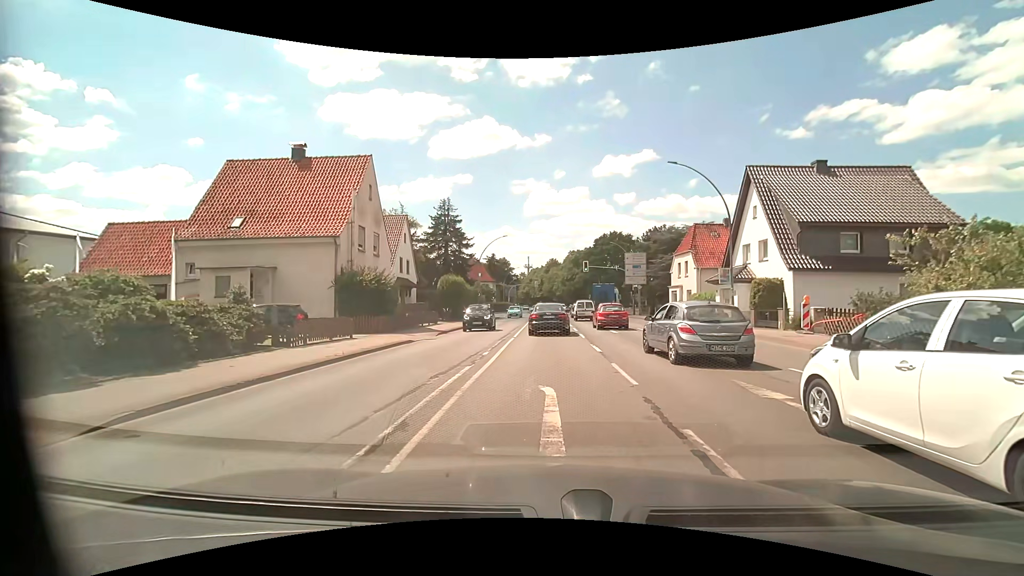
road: primary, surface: asphalt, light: Day
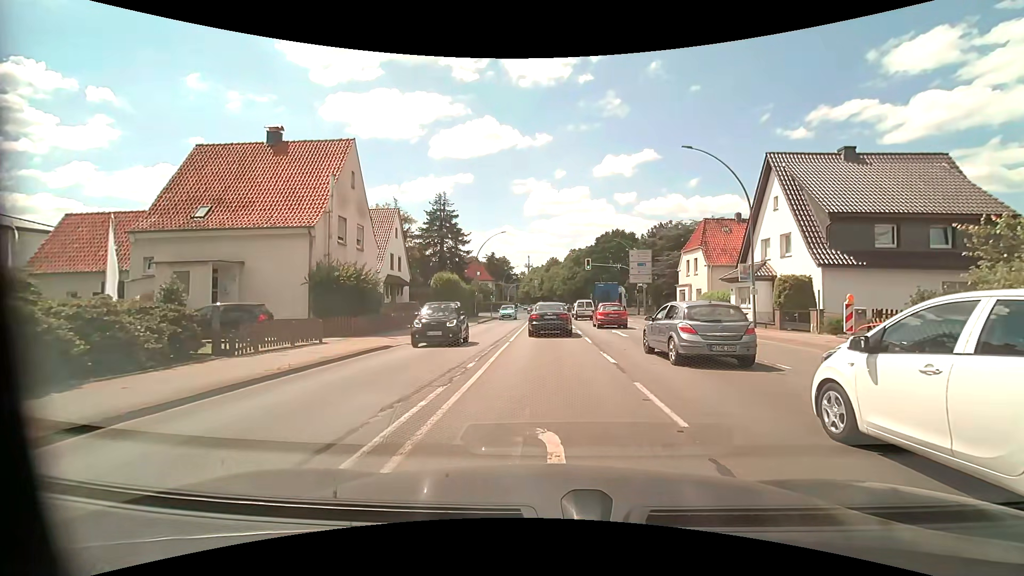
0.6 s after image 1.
(0.0, +2.9) m; 0°
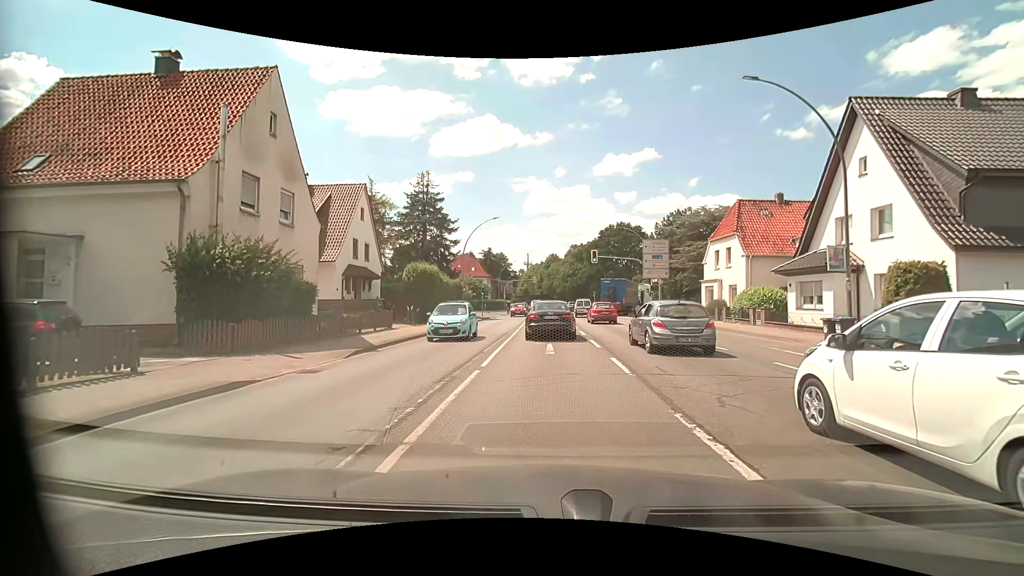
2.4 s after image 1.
(0.0, +8.2) m; 0°
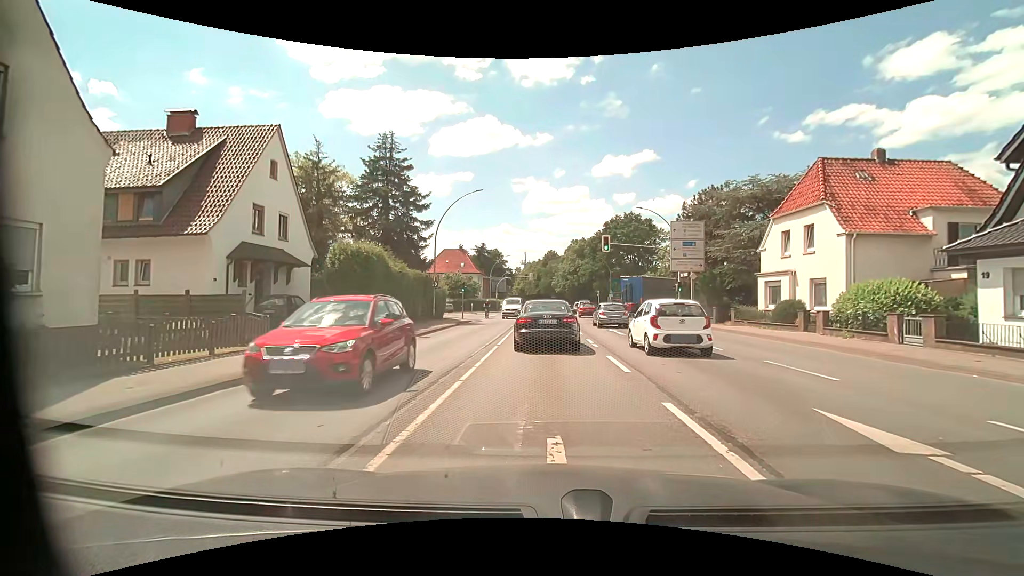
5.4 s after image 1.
(+0.1, +11.6) m; +1°
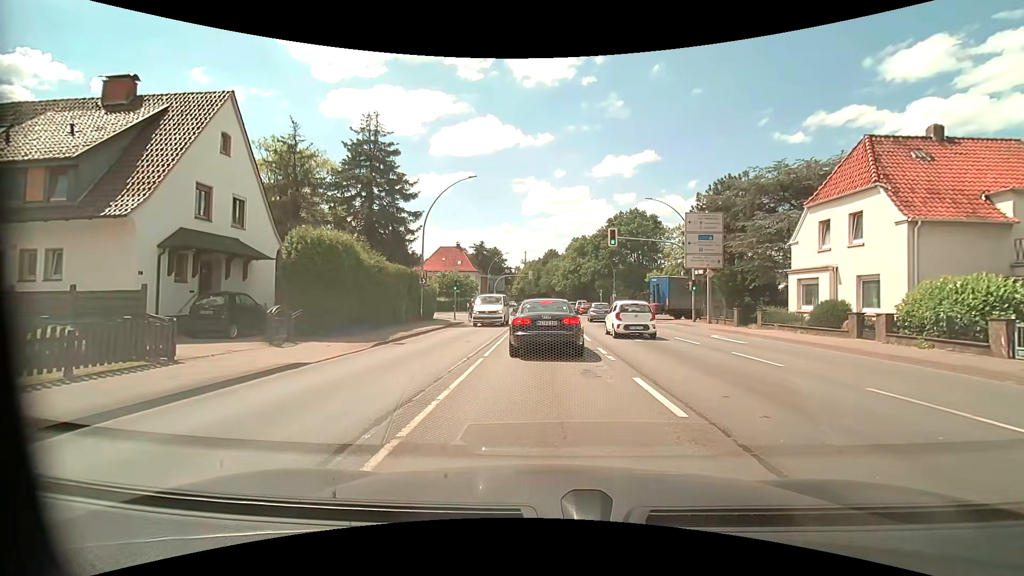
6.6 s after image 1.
(0.0, +3.8) m; -1°
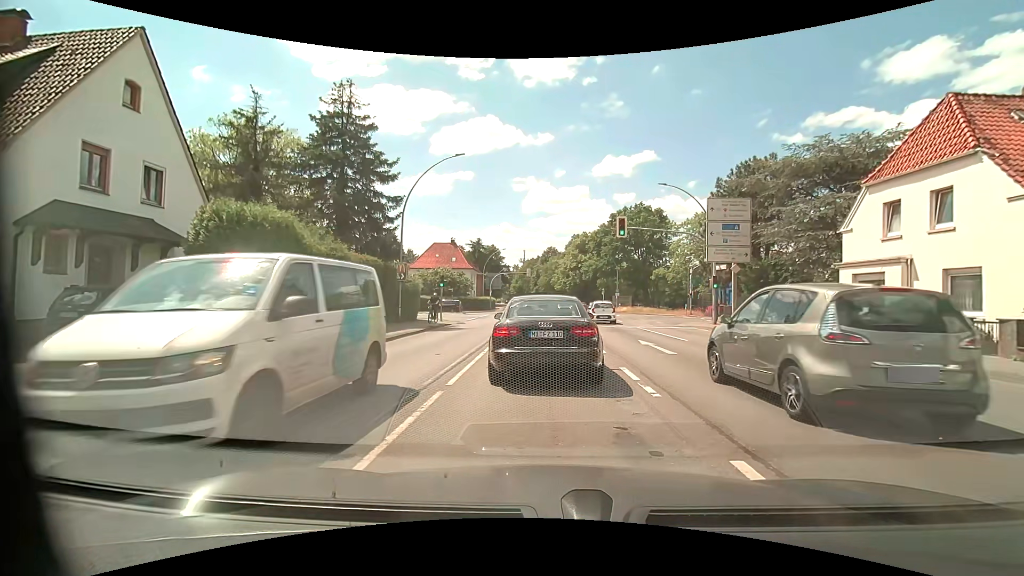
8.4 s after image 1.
(0.0, +4.6) m; -1°
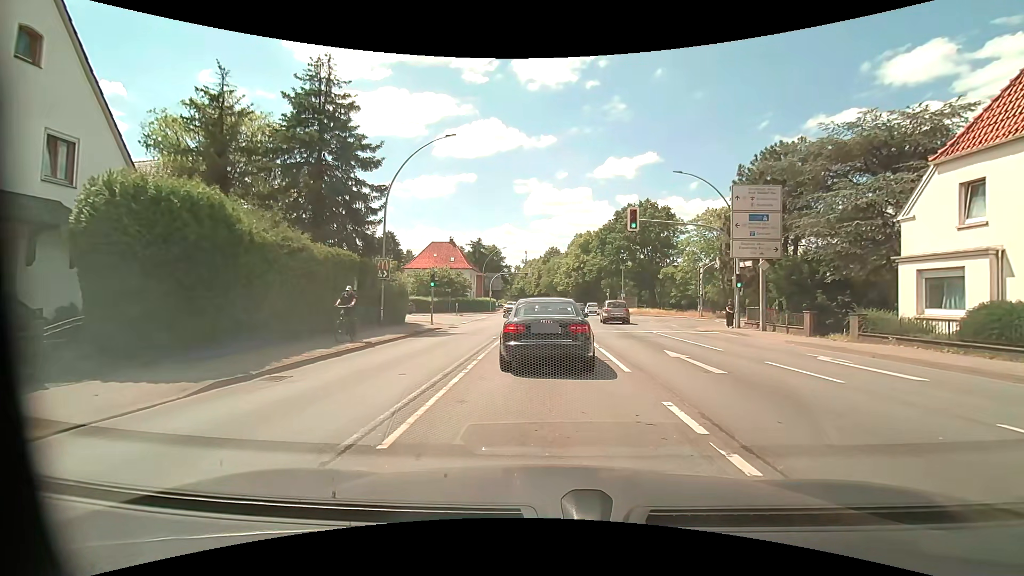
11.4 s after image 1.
(0.0, +3.5) m; 0°
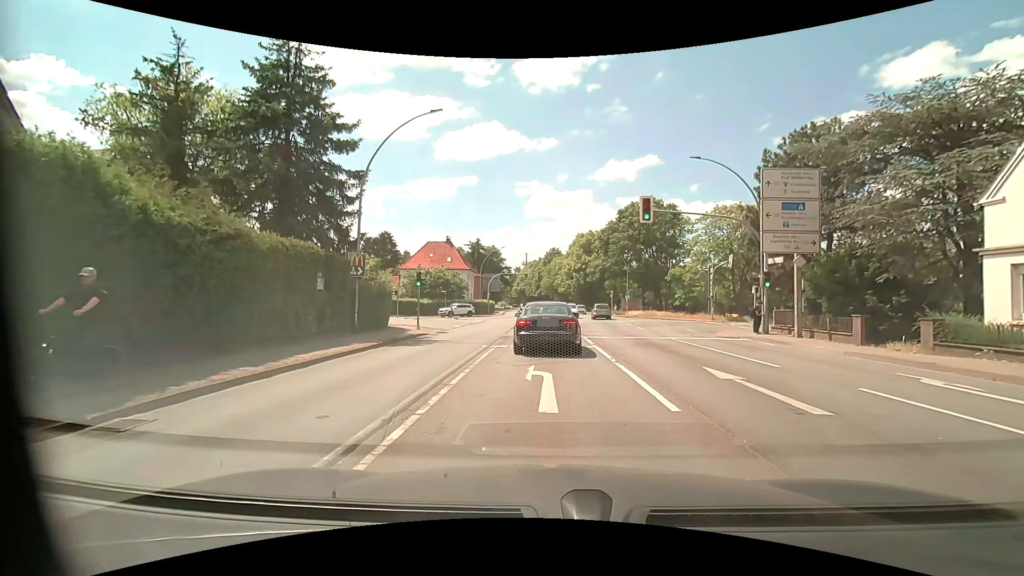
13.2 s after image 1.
(+0.1, +3.6) m; +2°
(0, +10) (0, +20) (0, +30) (0, +40) (0, +50) (-7, +57) (-17, +58) (-27, +58) (-37, +59) (-47, +60) m
